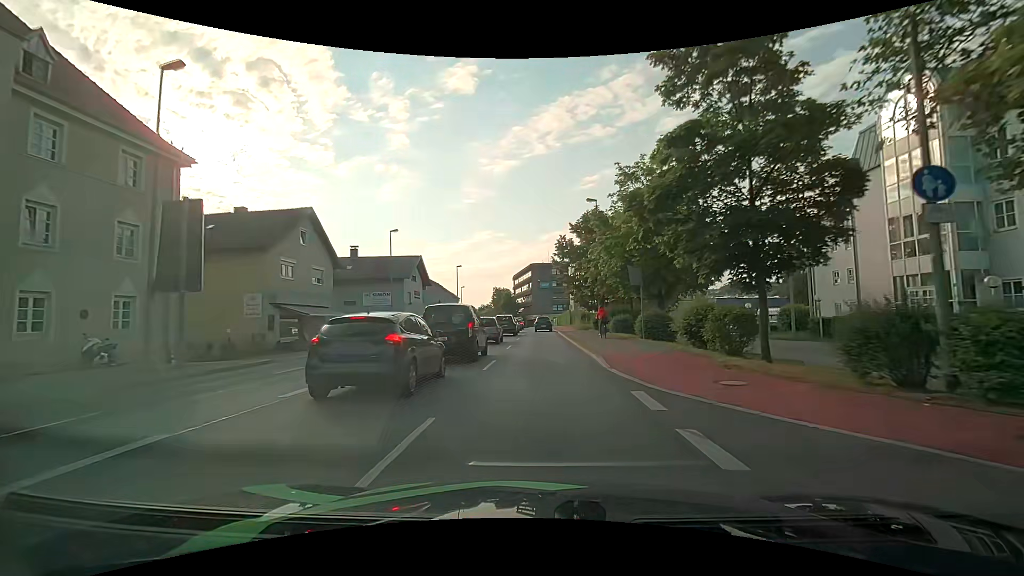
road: primary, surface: asphalt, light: Day
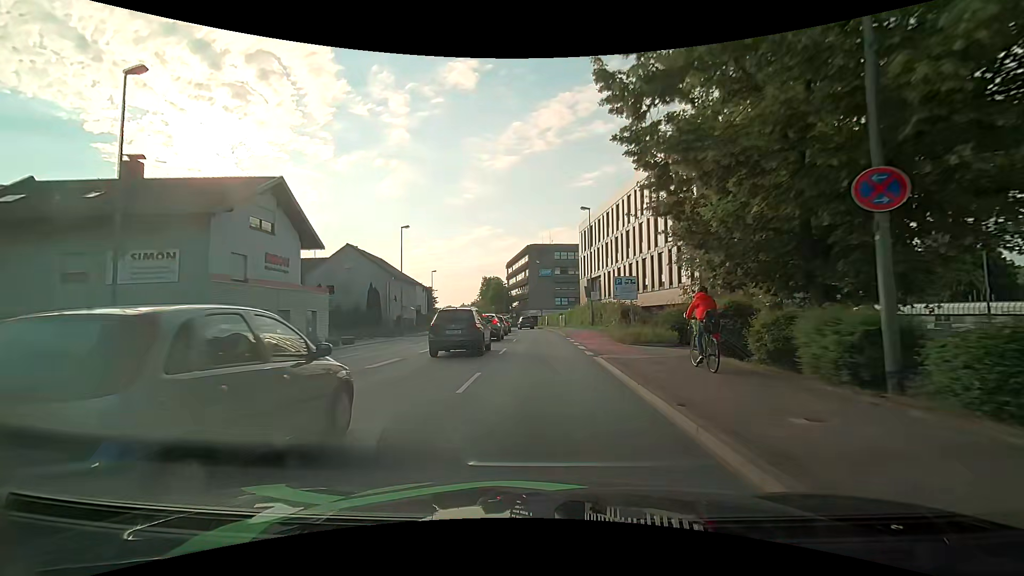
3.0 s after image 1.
(+0.1, +31.3) m; -1°
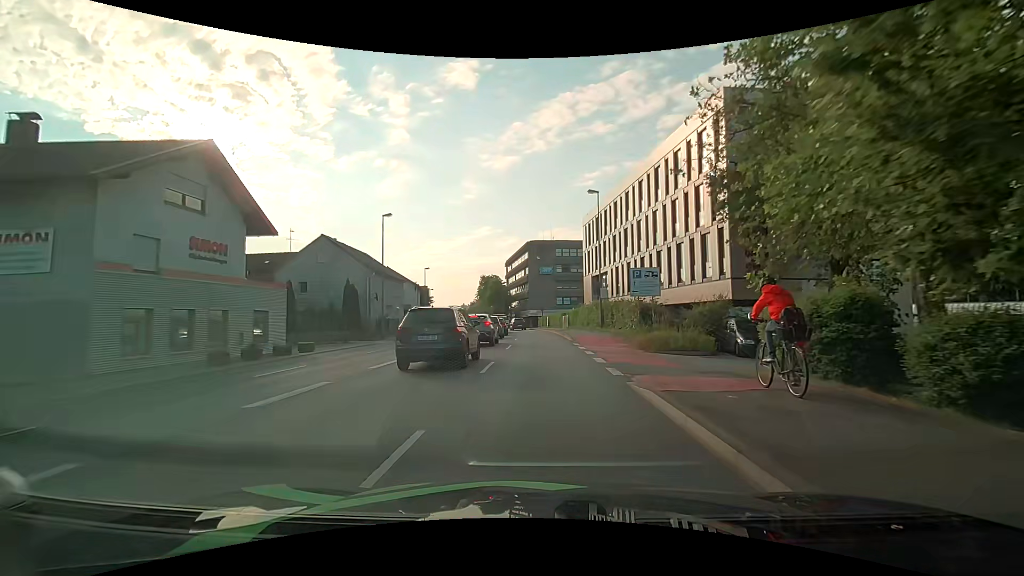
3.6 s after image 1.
(+0.1, +5.7) m; 0°
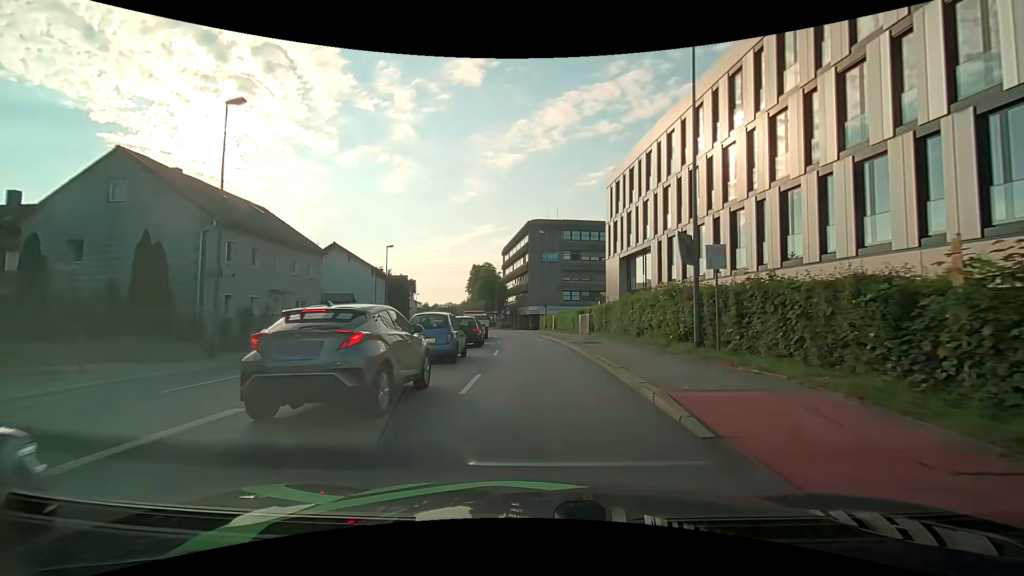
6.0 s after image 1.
(+0.2, +21.2) m; +1°
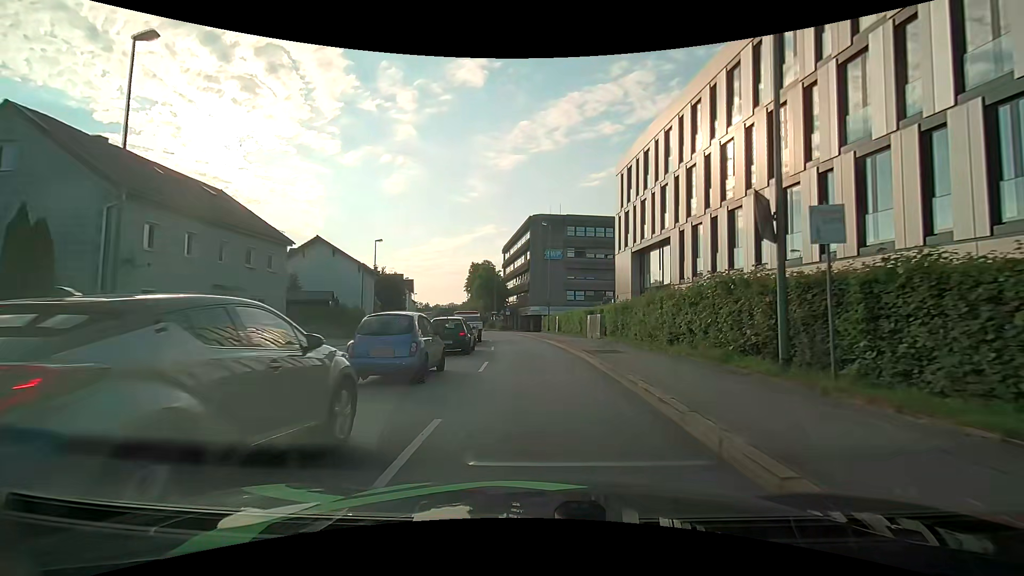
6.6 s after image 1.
(0.0, +4.9) m; -1°
